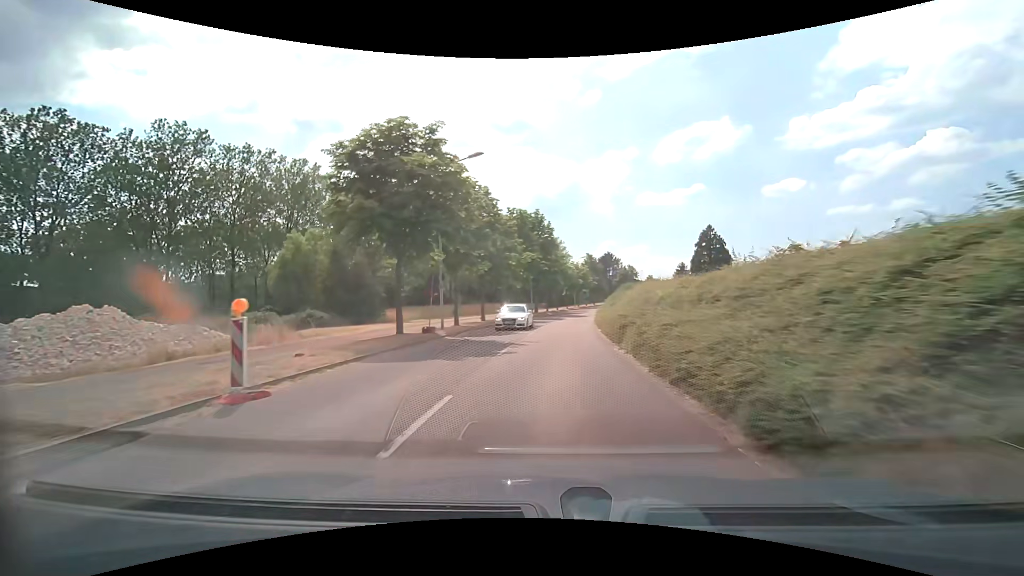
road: tertiary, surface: asphalt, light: Day
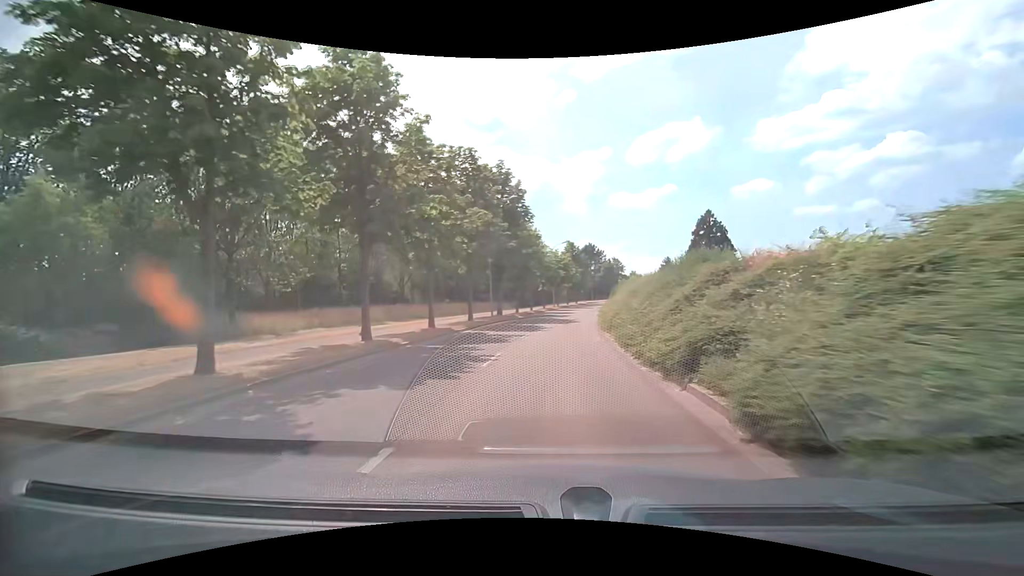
(+0.6, +20.6) m; +2°
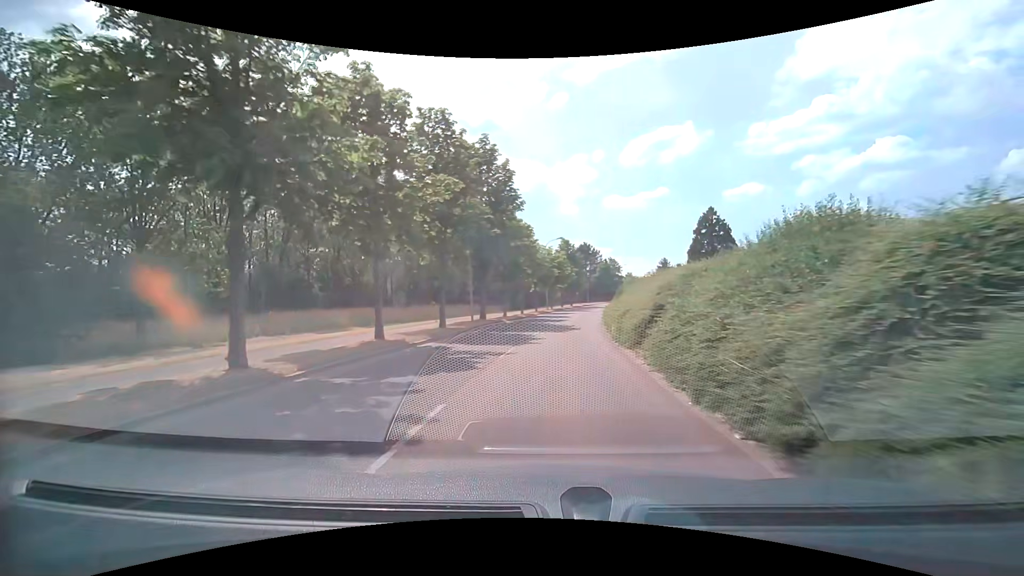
(+0.1, +6.9) m; +1°
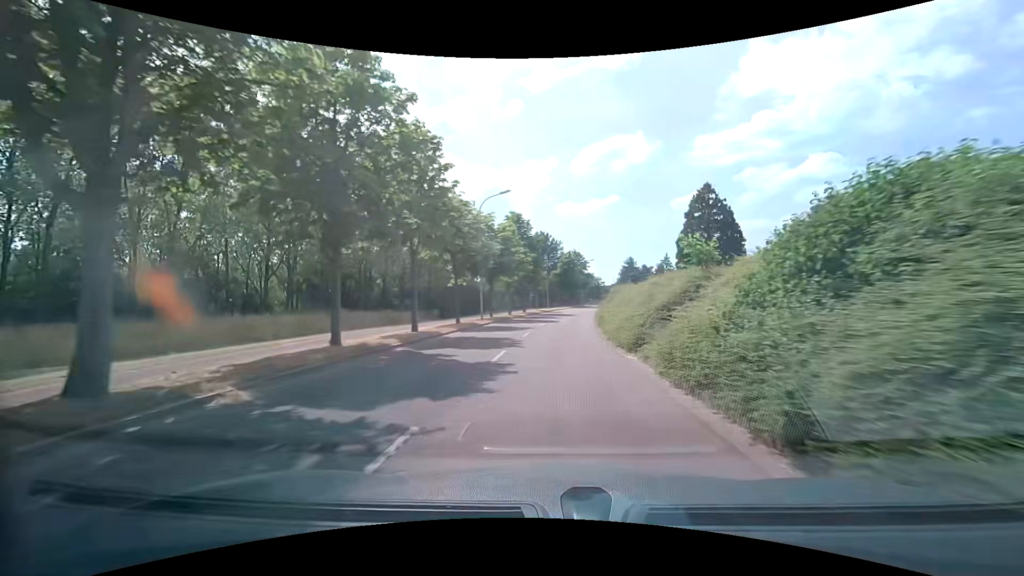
(+1.3, +28.0) m; +6°
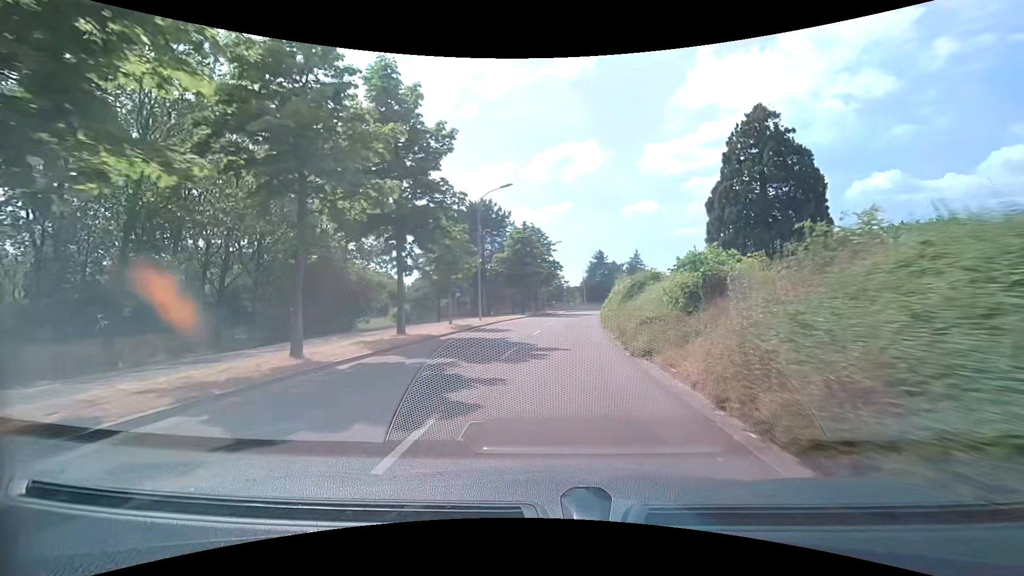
(+1.5, +35.2) m; +5°
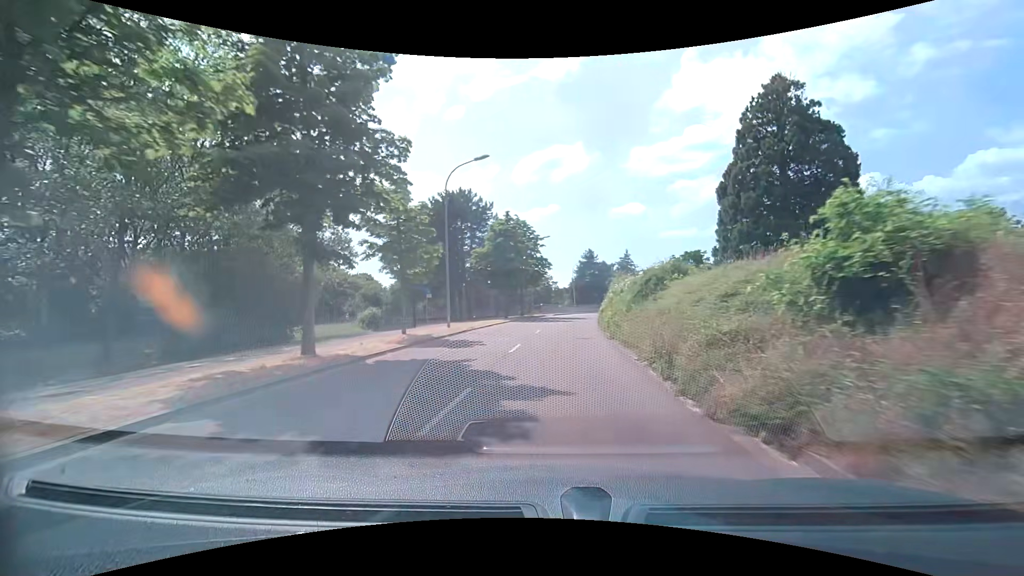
(+0.1, +6.8) m; +1°
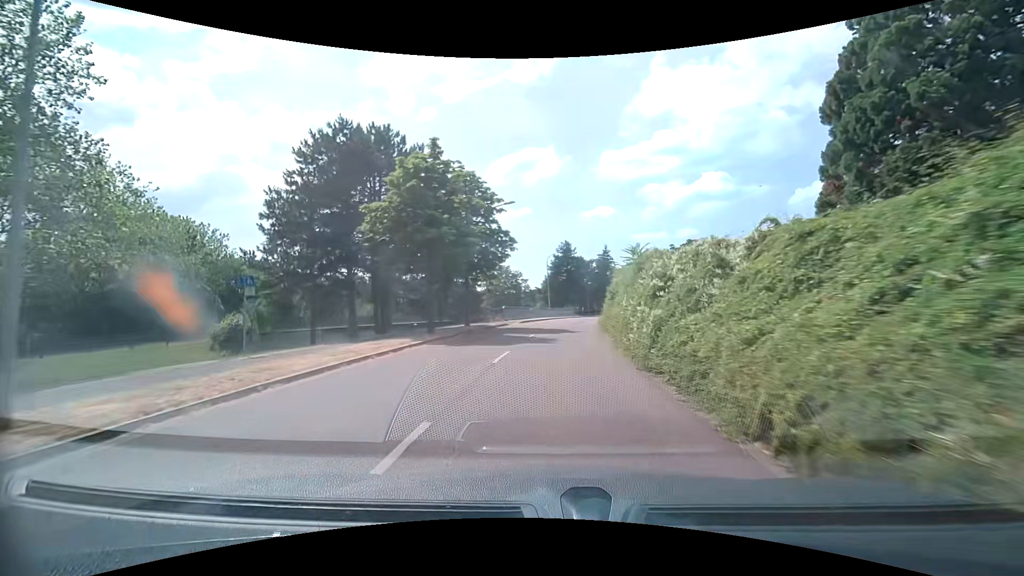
(+0.8, +20.3) m; +3°
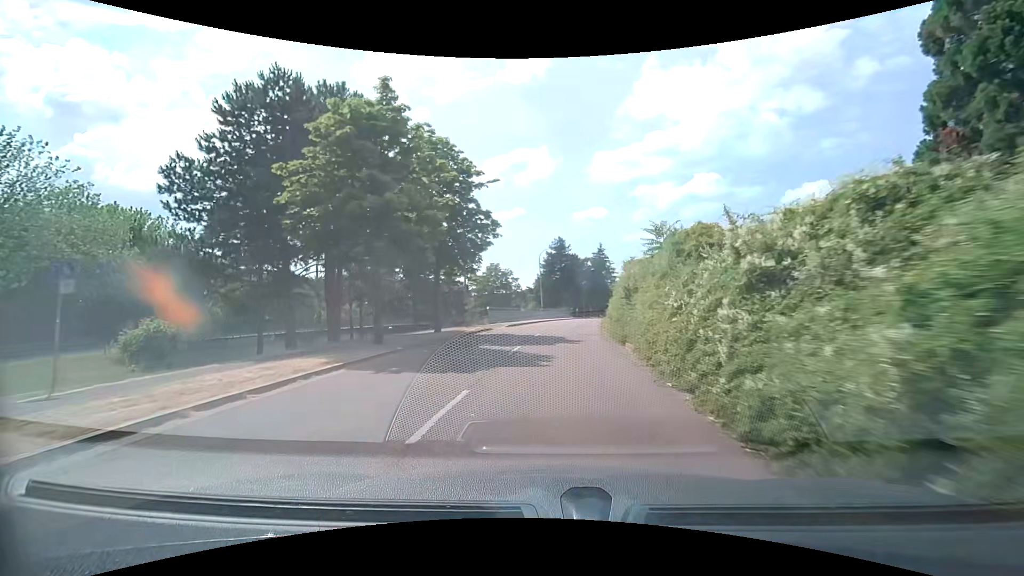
(+0.1, +6.7) m; +1°
(0, +10) (+1, +20) (+1, +30) (+2, +40) (+4, +50) (+5, +60) (+7, +69) (+10, +79) (+12, +89) (+14, +99) m
